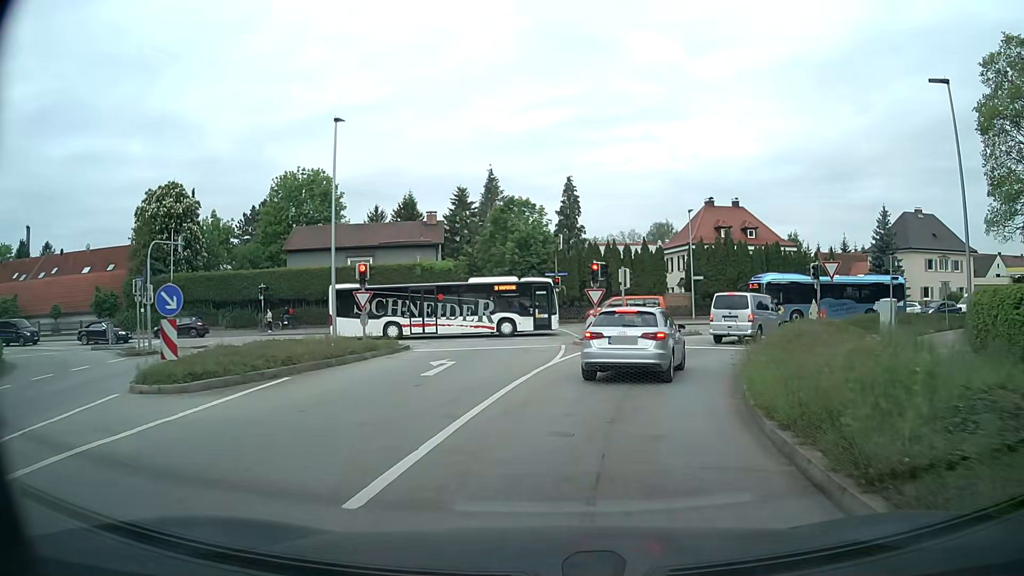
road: tertiary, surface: asphalt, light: Day
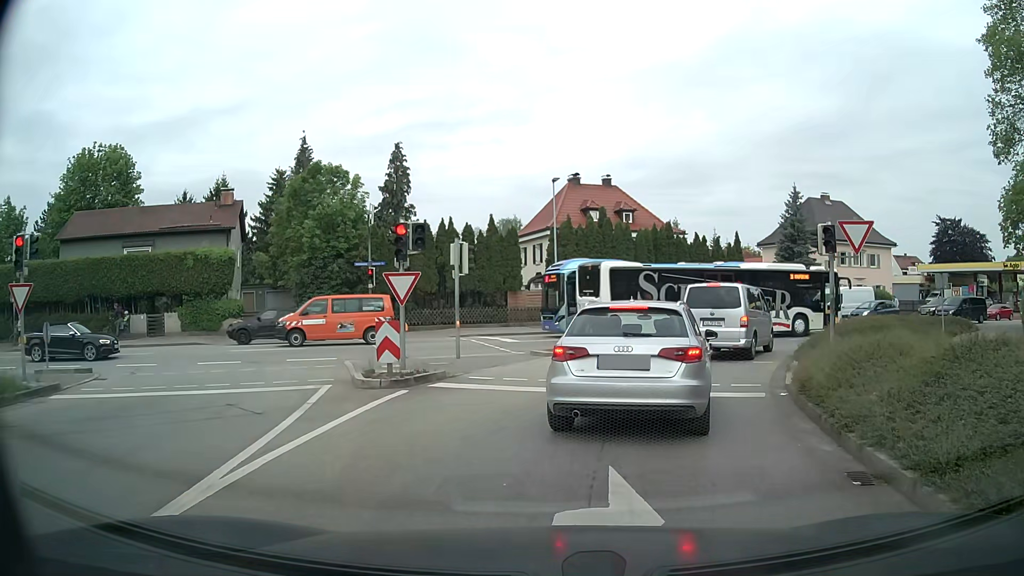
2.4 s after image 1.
(+1.2, +12.8) m; +13°
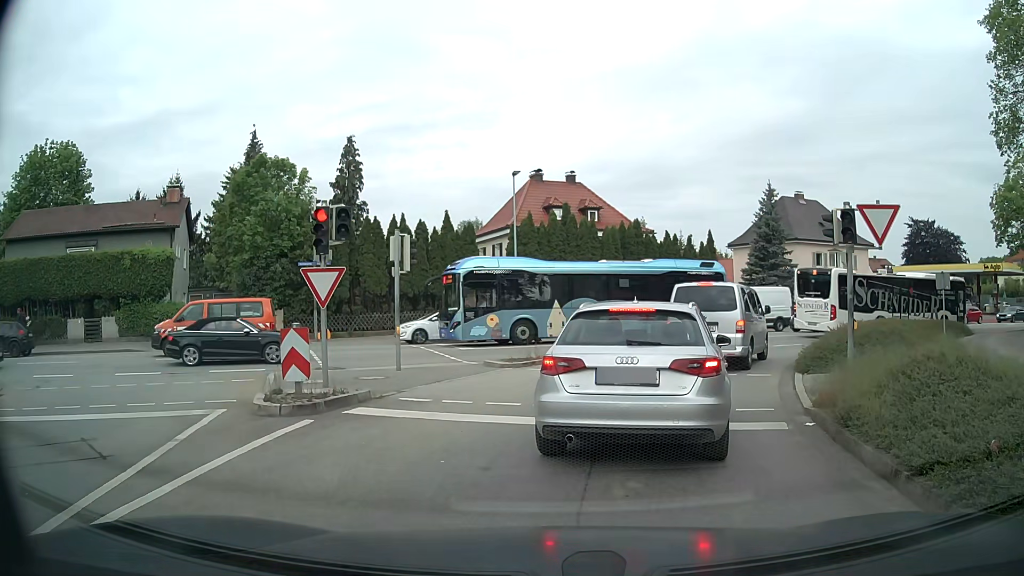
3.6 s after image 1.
(+0.1, +2.6) m; +2°
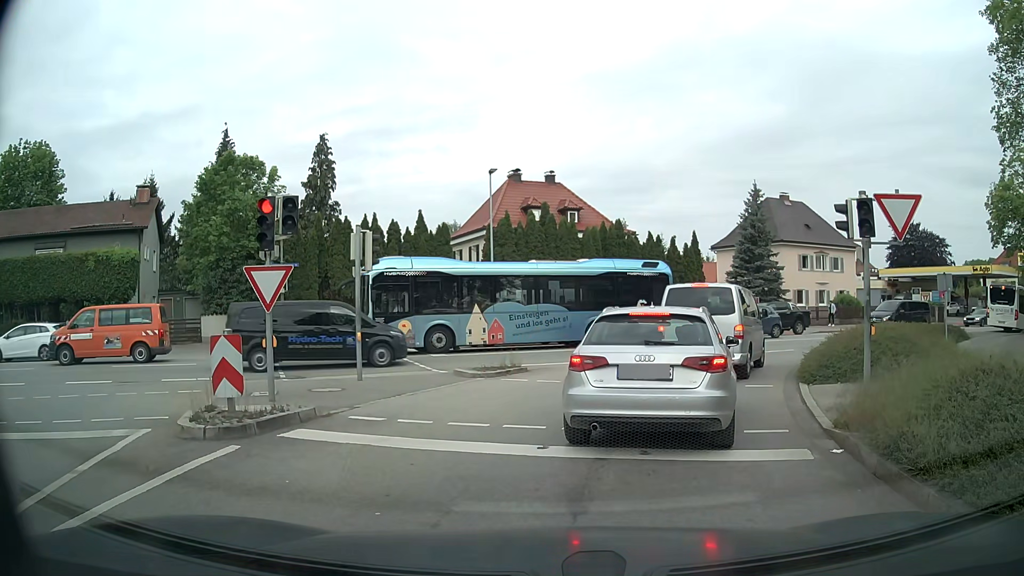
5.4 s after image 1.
(0.0, +1.5) m; 0°
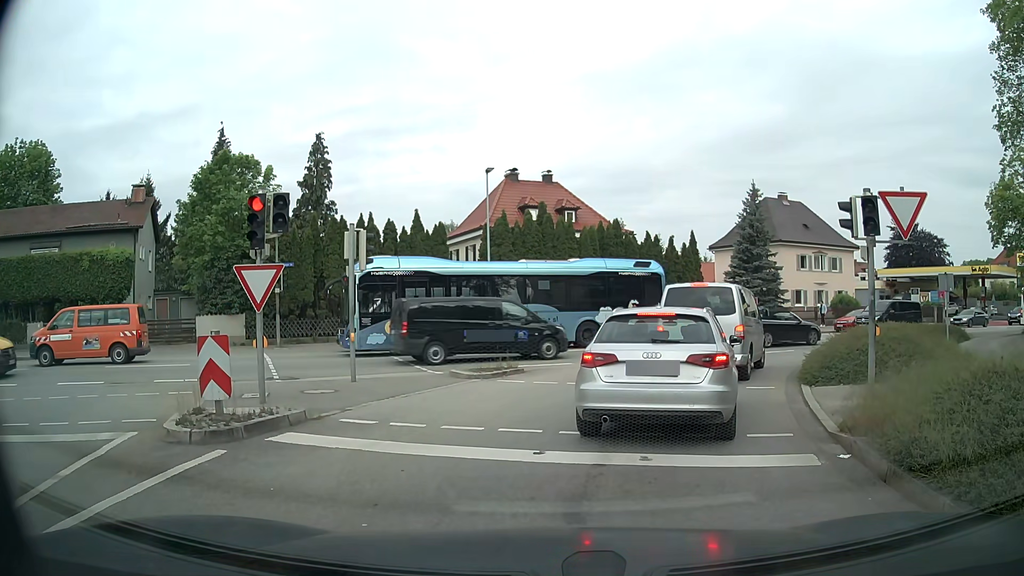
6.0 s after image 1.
(0.0, +0.2) m; 0°
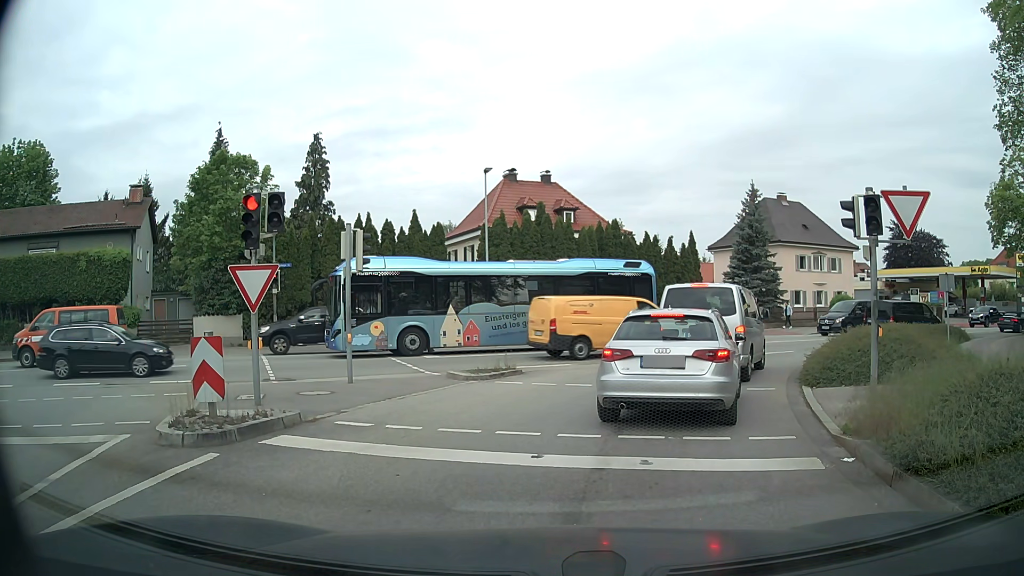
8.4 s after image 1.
(0.0, +0.2) m; 0°
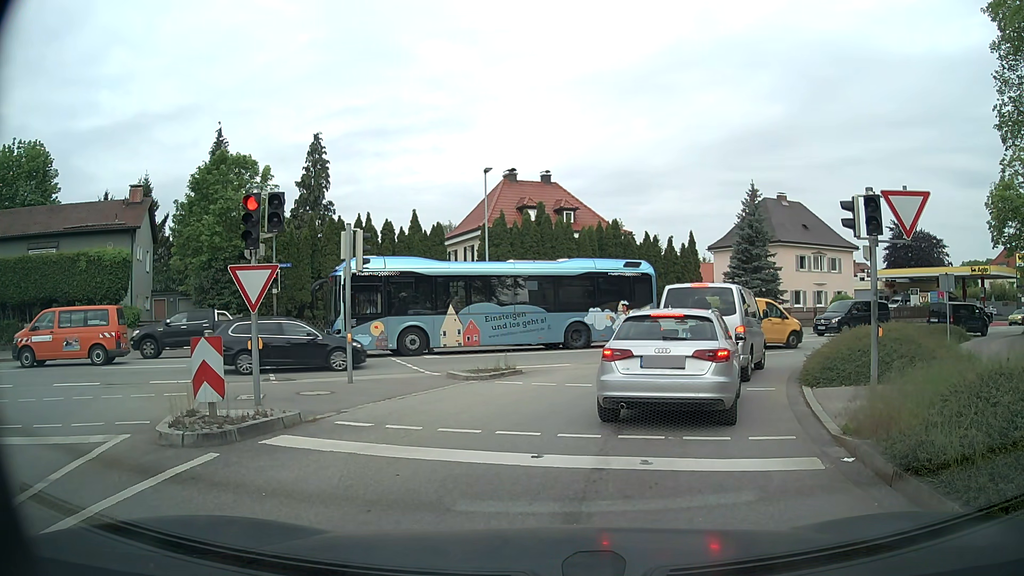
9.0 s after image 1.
(0.0, 0.0) m; 0°
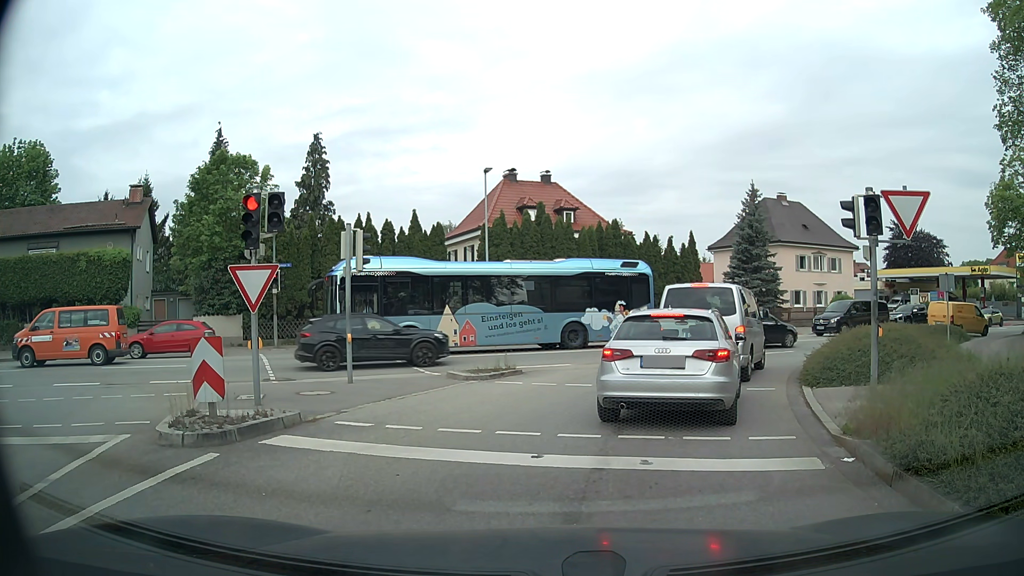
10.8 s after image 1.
(0.0, 0.0) m; 0°
